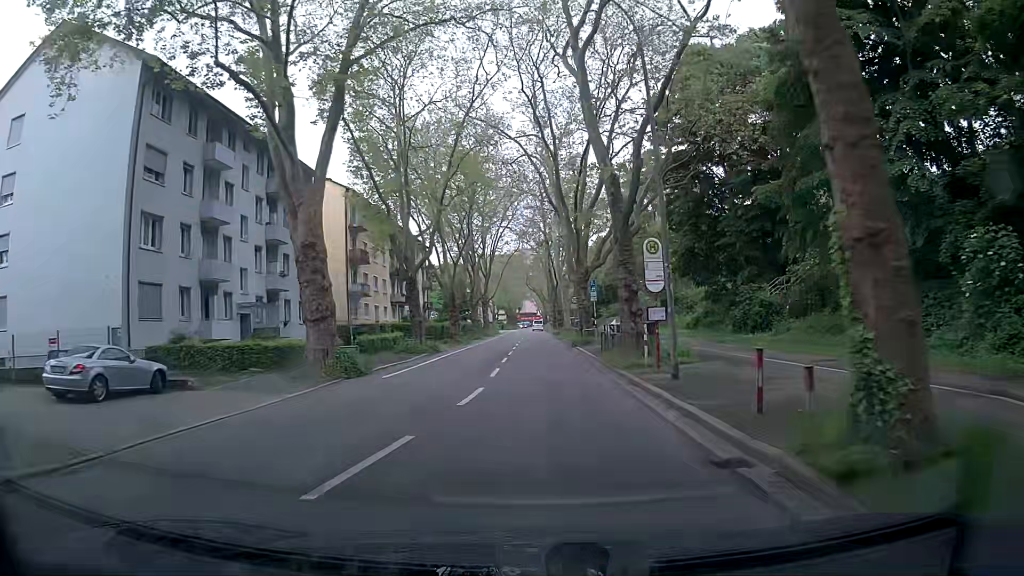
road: secondary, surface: asphalt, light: Day
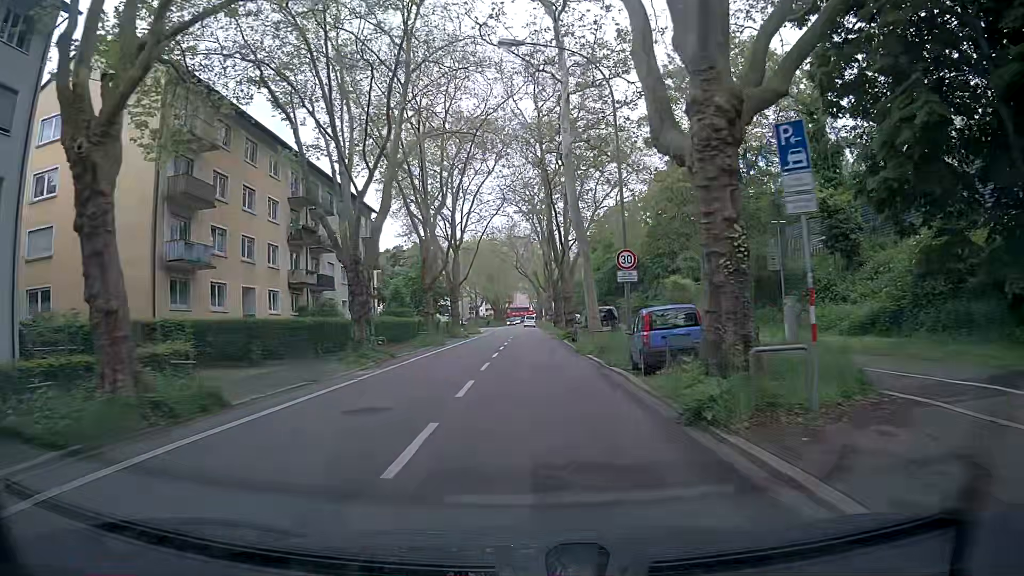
(+0.6, +29.5) m; +1°
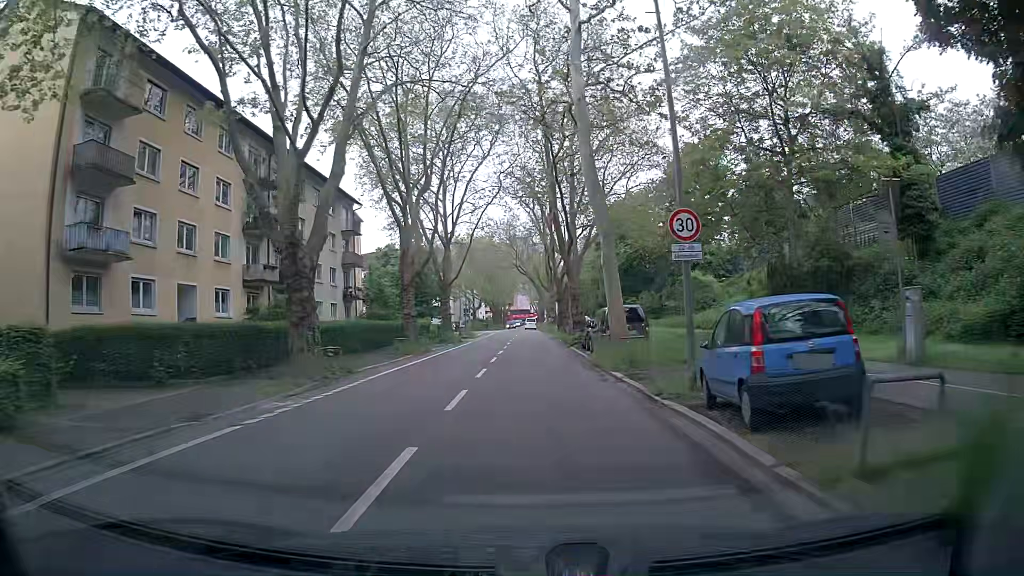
(0.0, +7.4) m; 0°
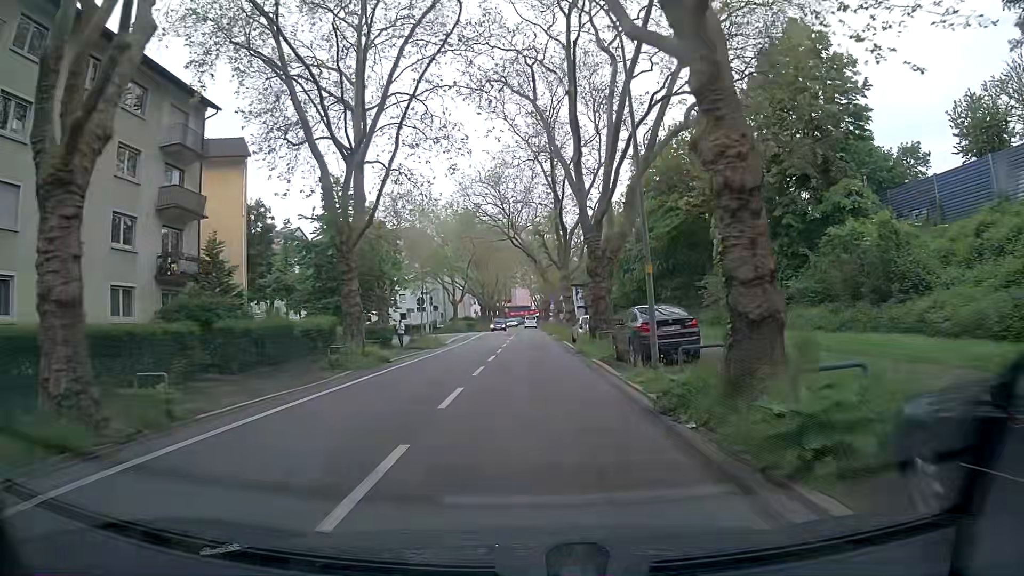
(-0.2, +30.0) m; 0°
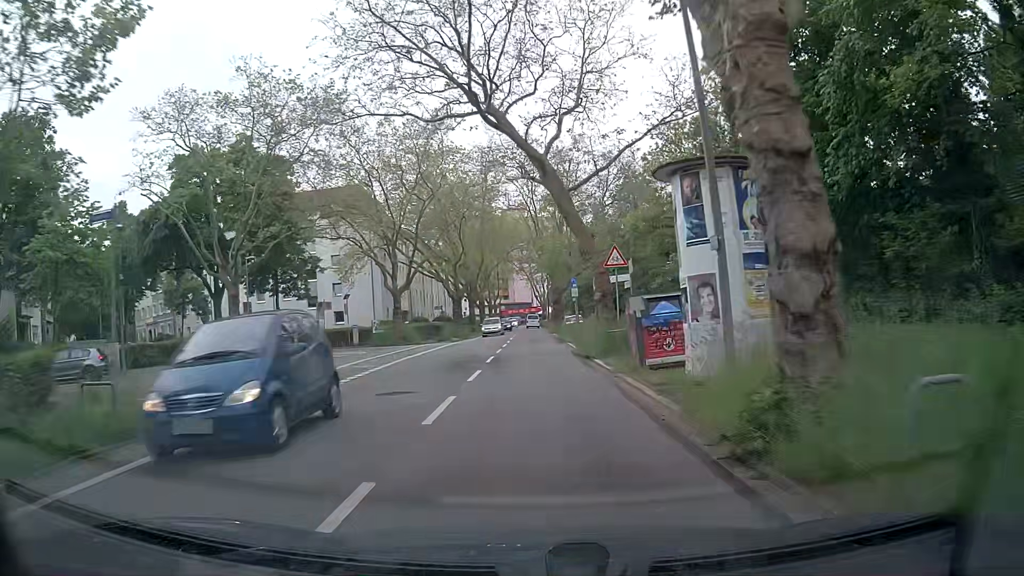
(-0.2, +37.8) m; 0°
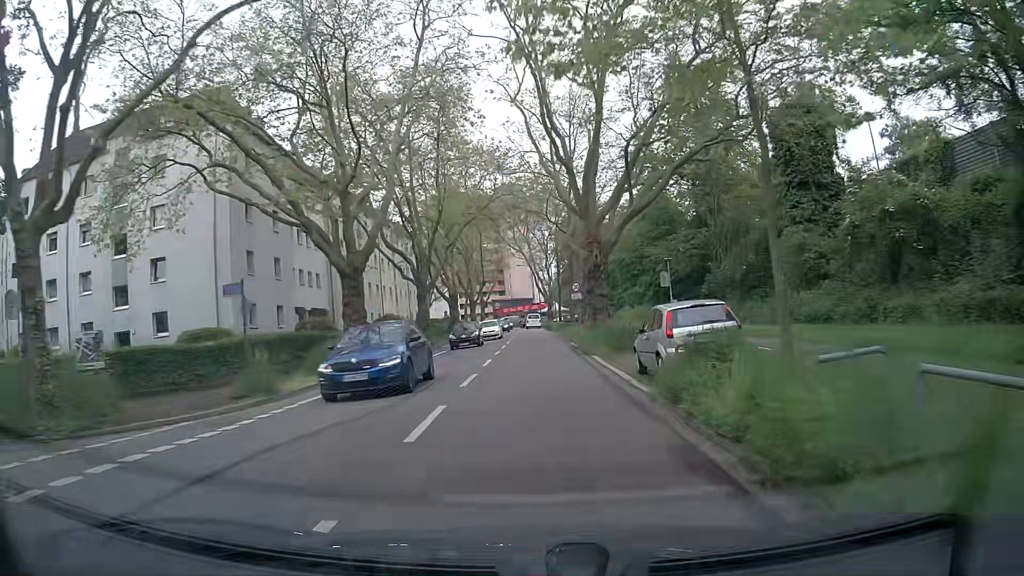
(+0.1, +37.1) m; 0°
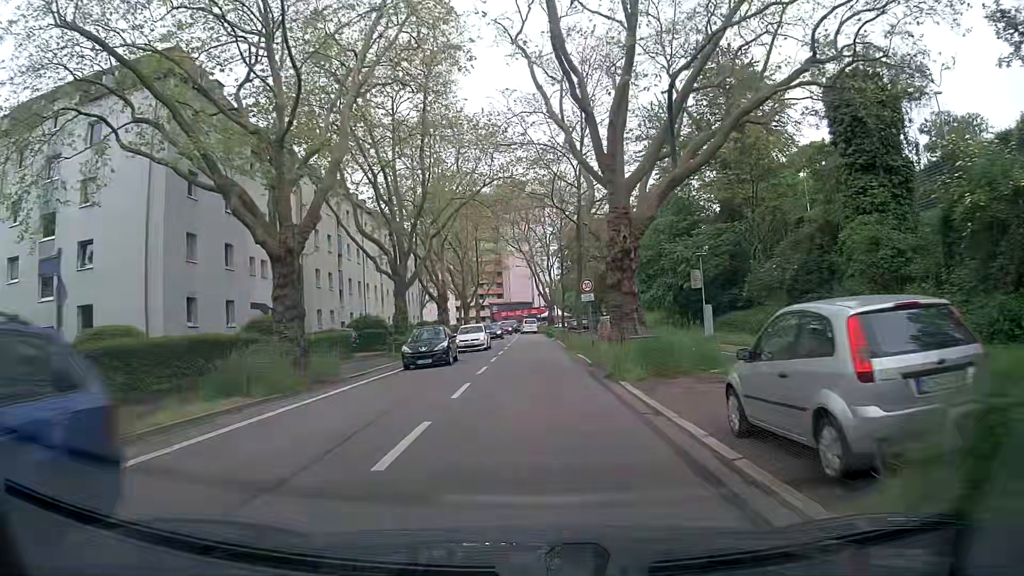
(0.0, +7.4) m; 0°
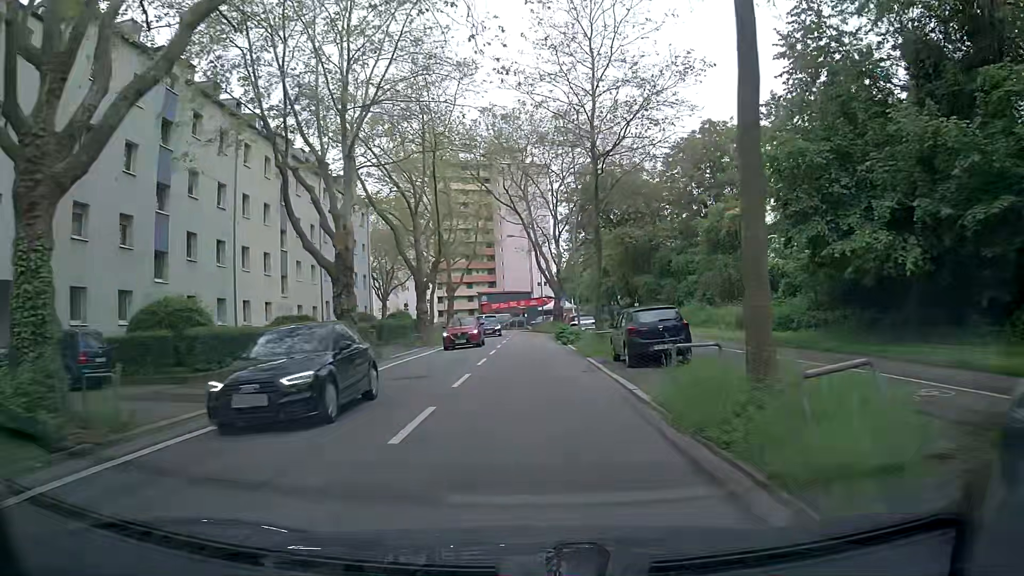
(-0.1, +28.9) m; 0°
(0, +10) (0, +20) (0, +30) (0, +40) (0, +50) (0, +60) (-2, +70) (-5, +79) (-9, +88) (-14, +97) m
